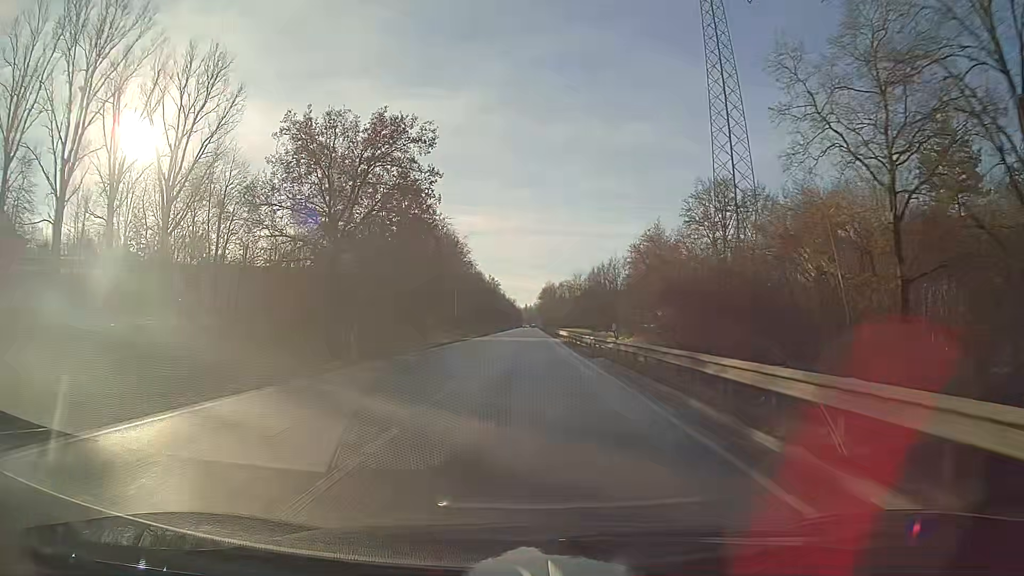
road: primary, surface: asphalt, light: Day
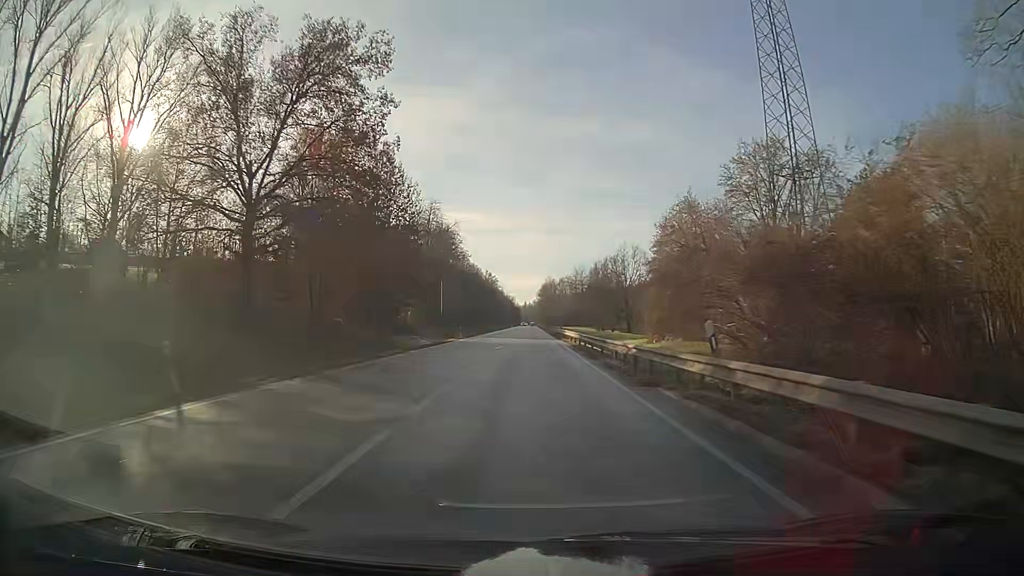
(0.0, +12.6) m; 0°
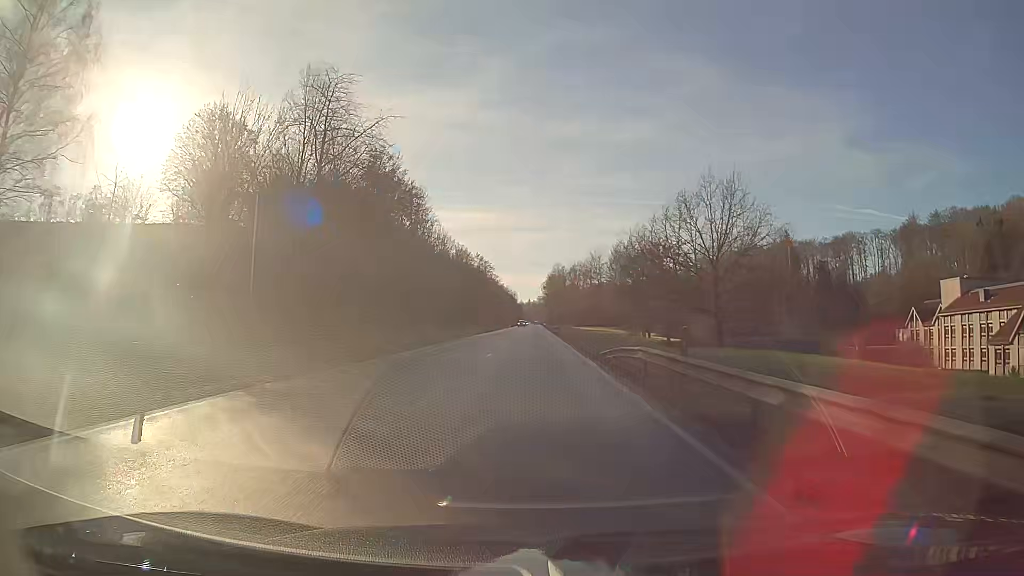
(+0.1, +50.5) m; 0°
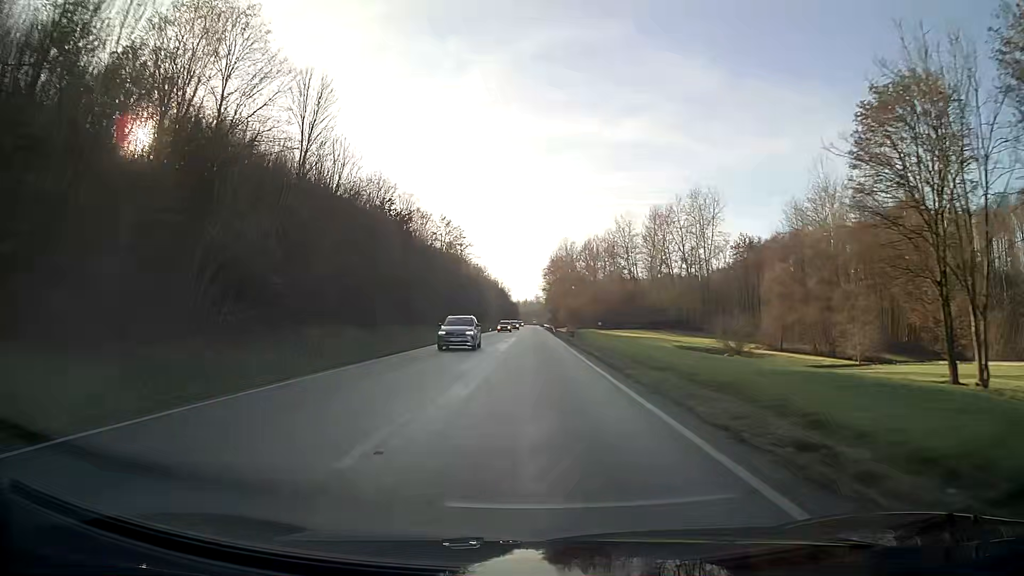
(+0.1, +63.7) m; 0°
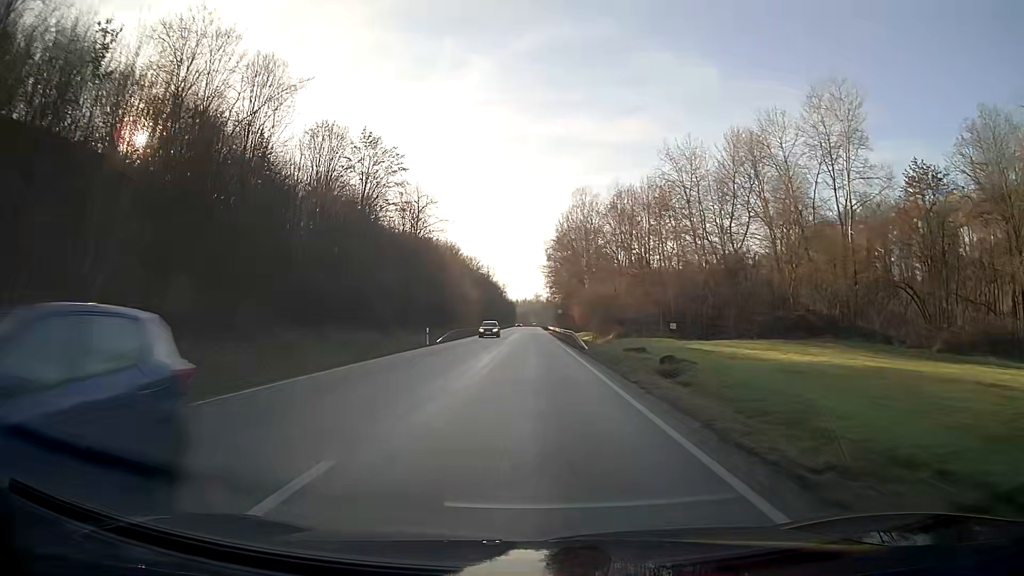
(0.0, +52.0) m; 0°
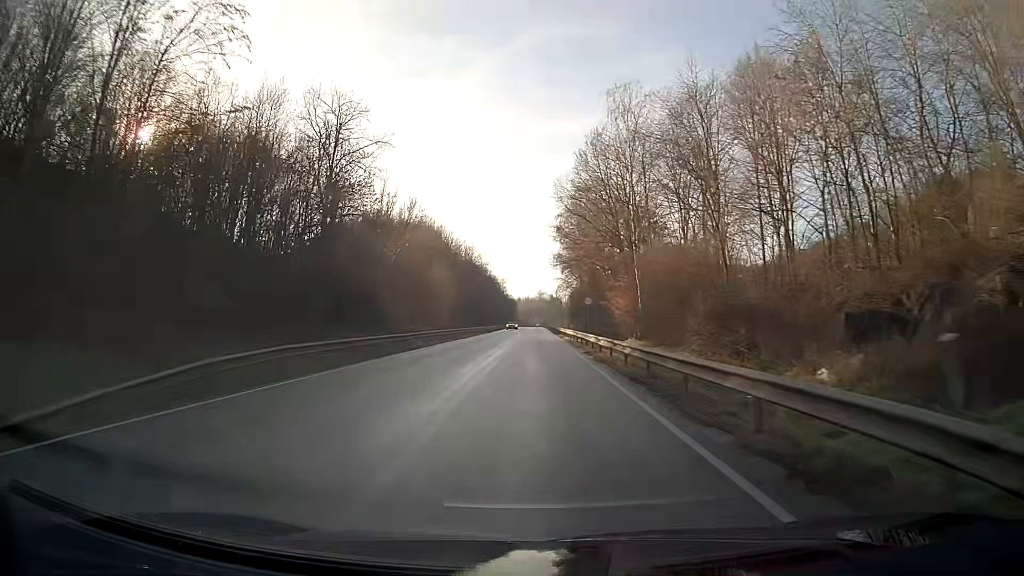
(-0.1, +39.6) m; 0°
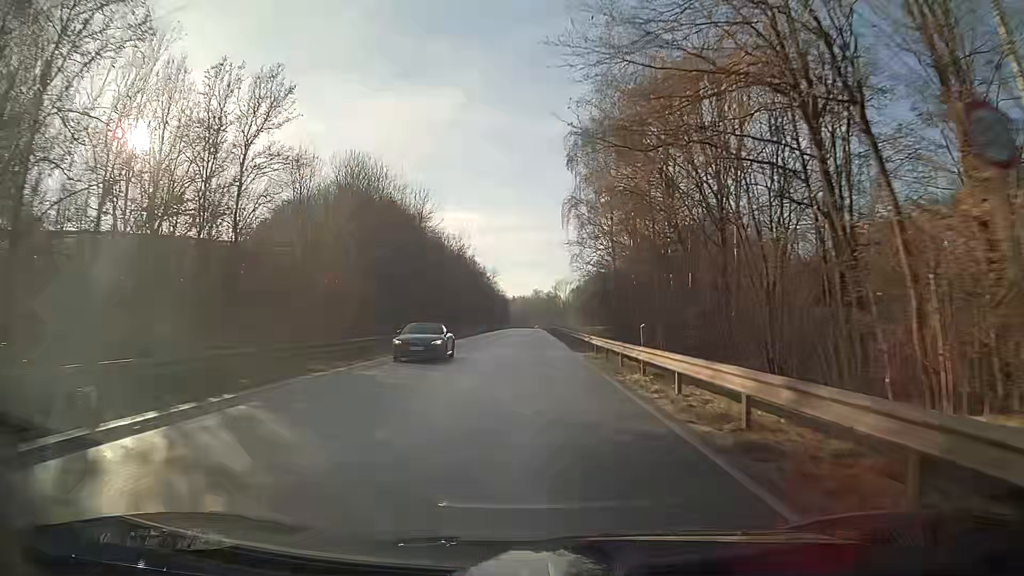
(+0.1, +39.9) m; 0°
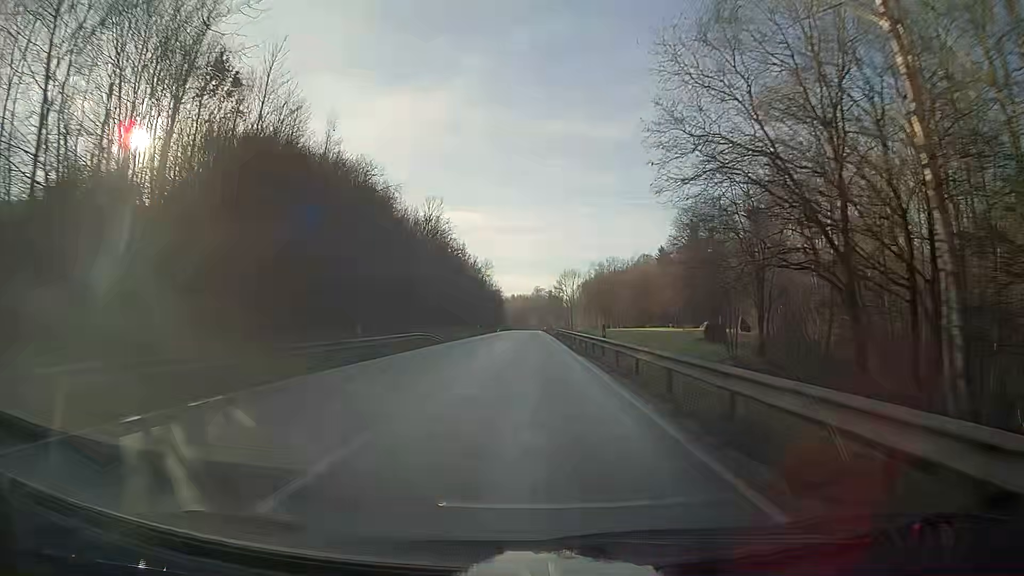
(+0.1, +40.1) m; 0°
